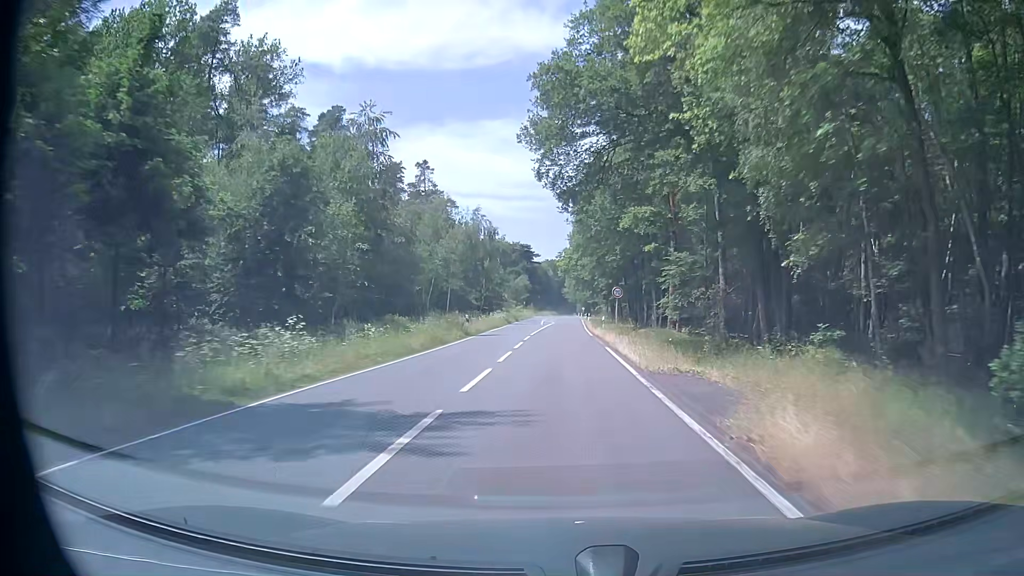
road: secondary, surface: asphalt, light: Day
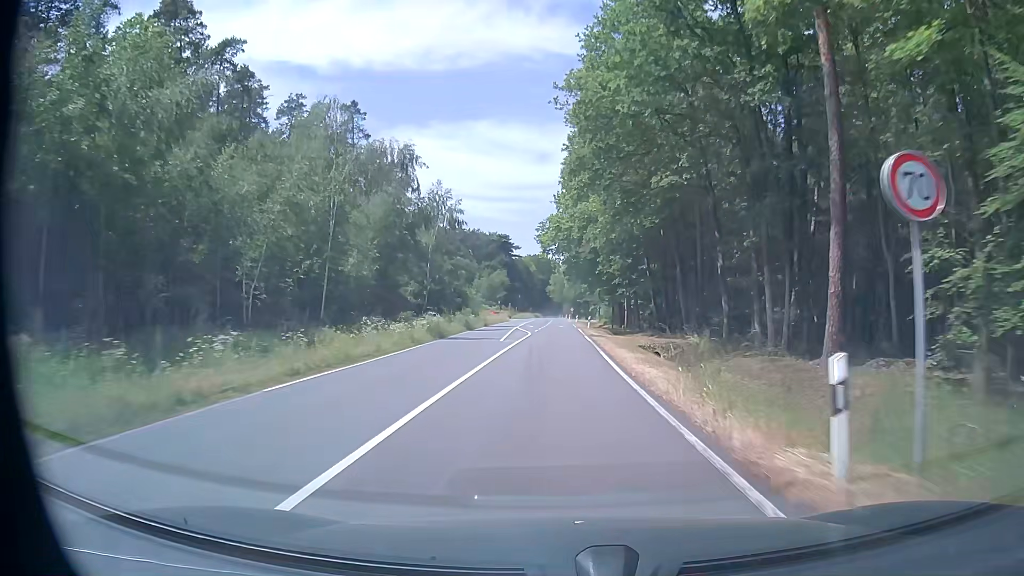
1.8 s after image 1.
(+0.3, +34.3) m; +1°
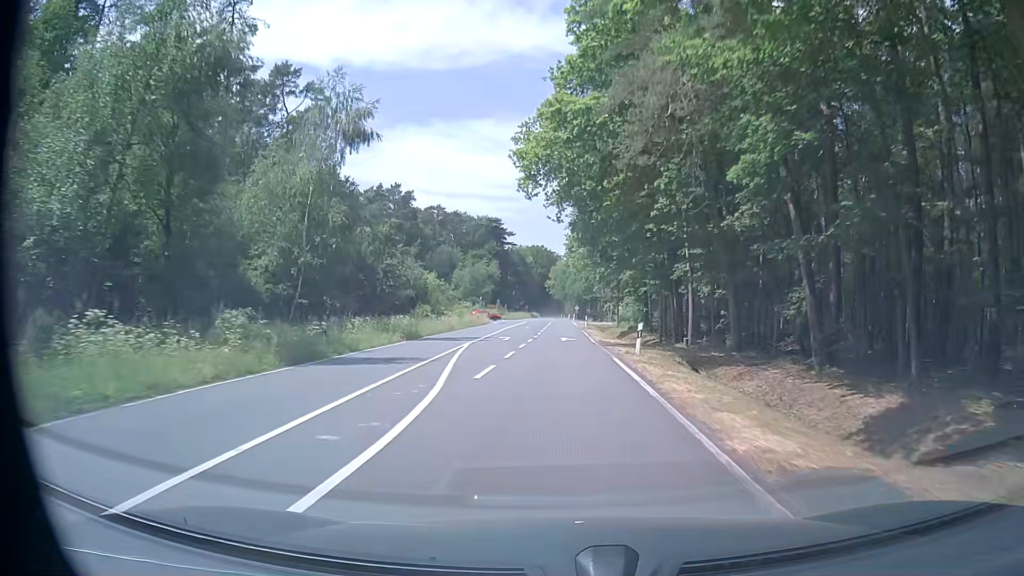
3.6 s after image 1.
(+0.4, +34.1) m; +1°
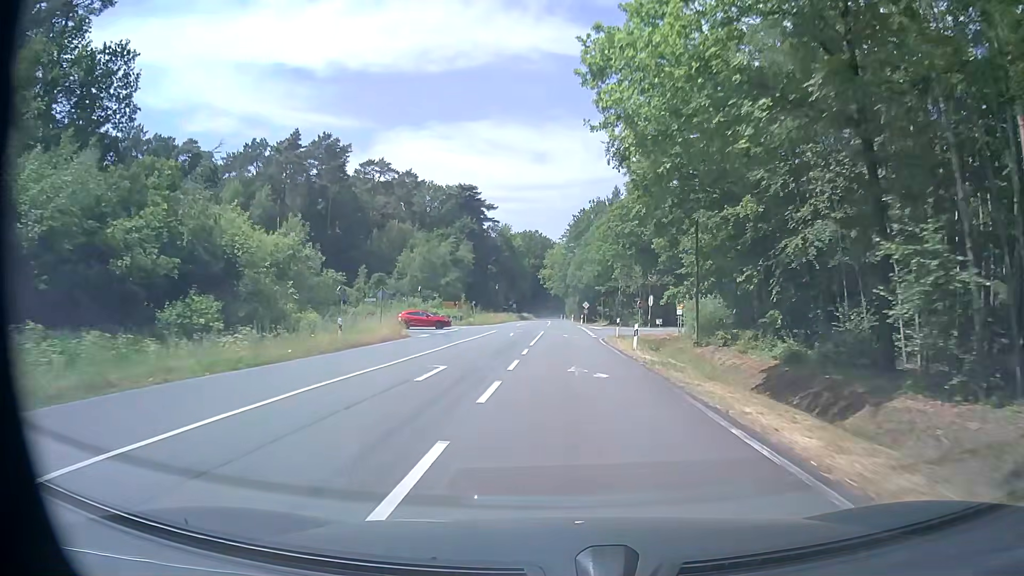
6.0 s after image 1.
(-0.3, +45.7) m; 0°
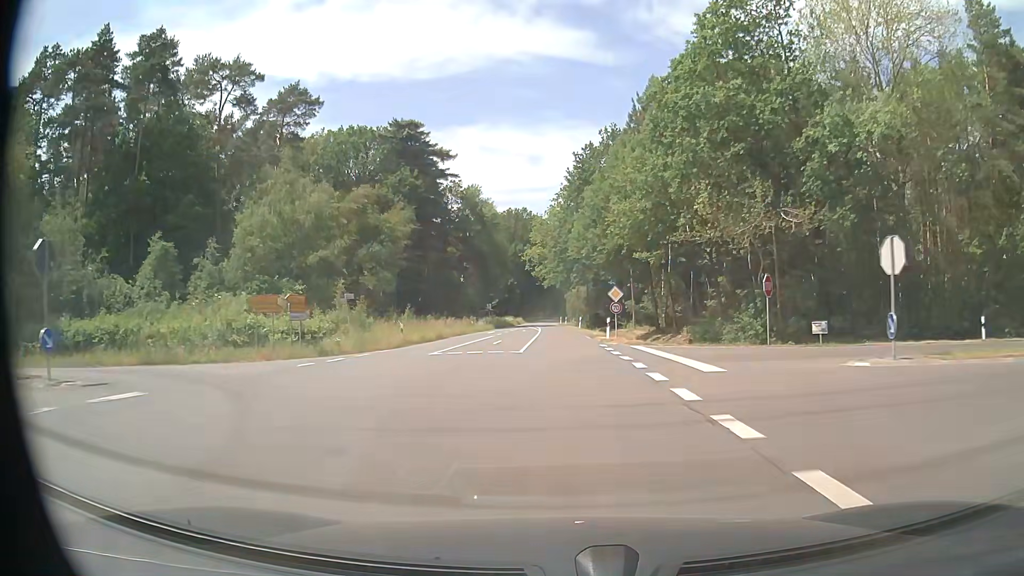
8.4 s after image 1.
(+0.1, +45.8) m; 0°
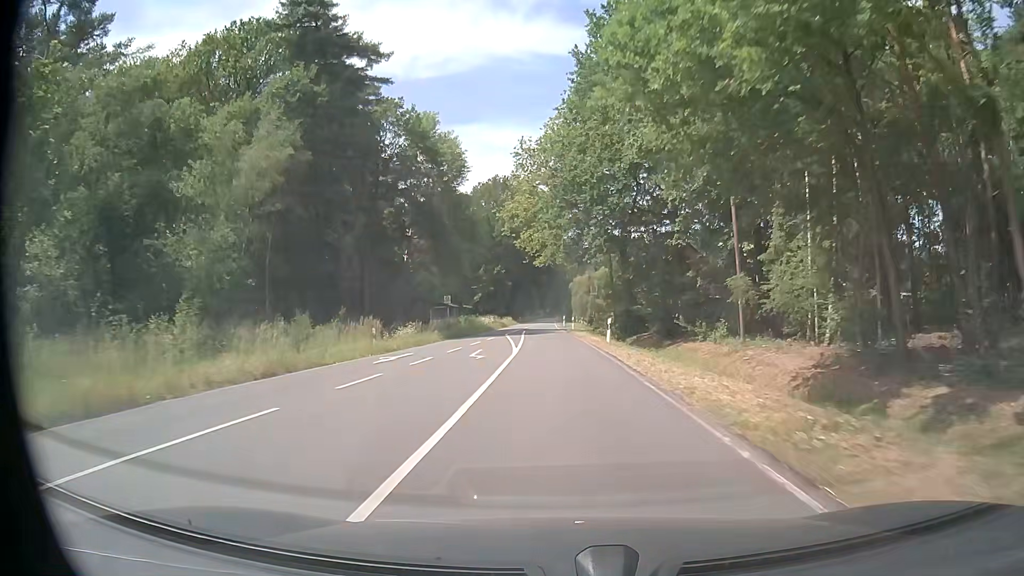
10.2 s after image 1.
(-0.1, +34.2) m; 0°
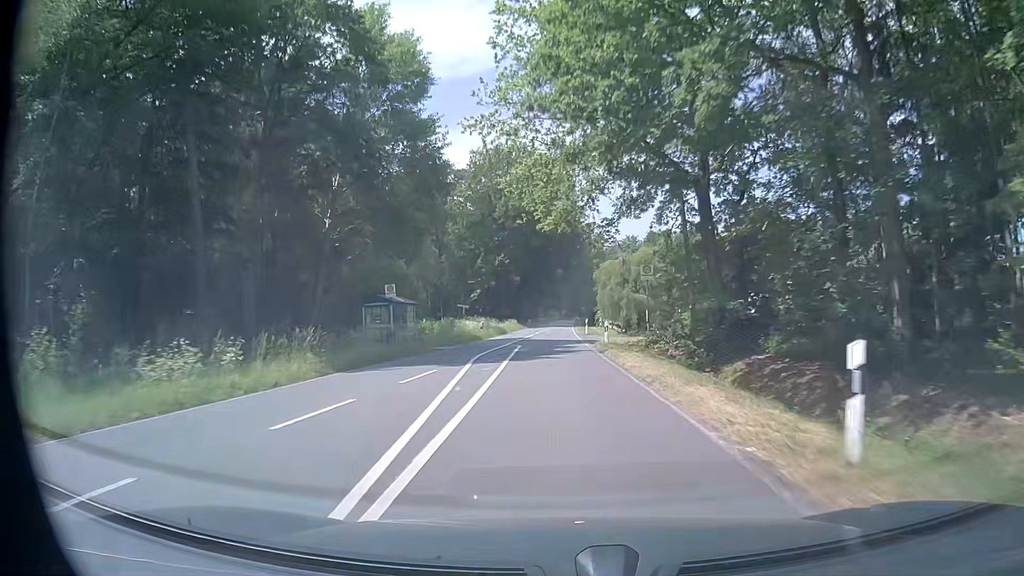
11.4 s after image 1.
(-0.3, +22.8) m; -2°
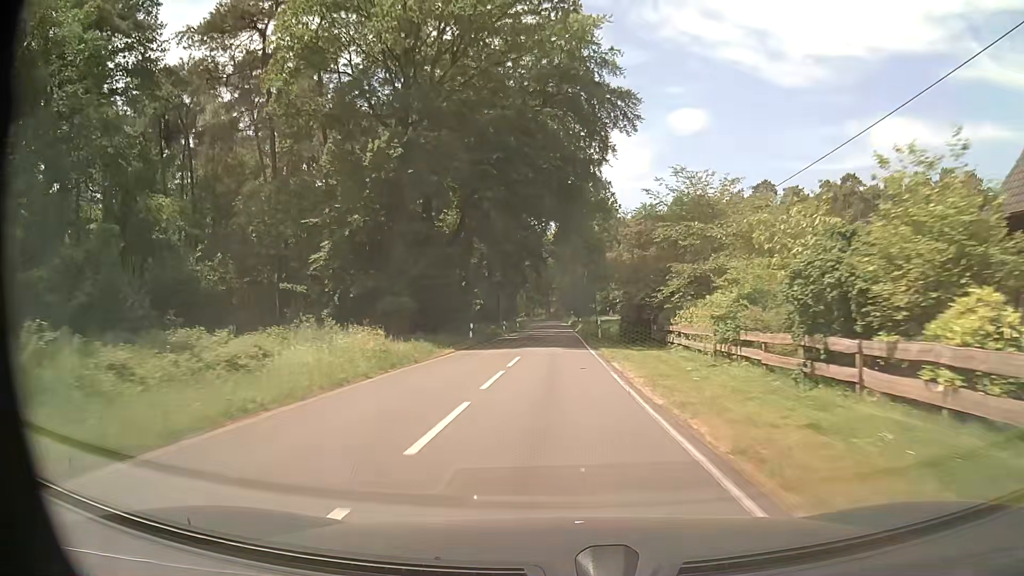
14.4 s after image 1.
(+0.3, +57.6) m; +2°
(0, +10) (0, +20) (0, +30) (0, +40) (0, +50) (0, +60) (0, +70) (0, +80) (-1, +90) (-1, +100) m
